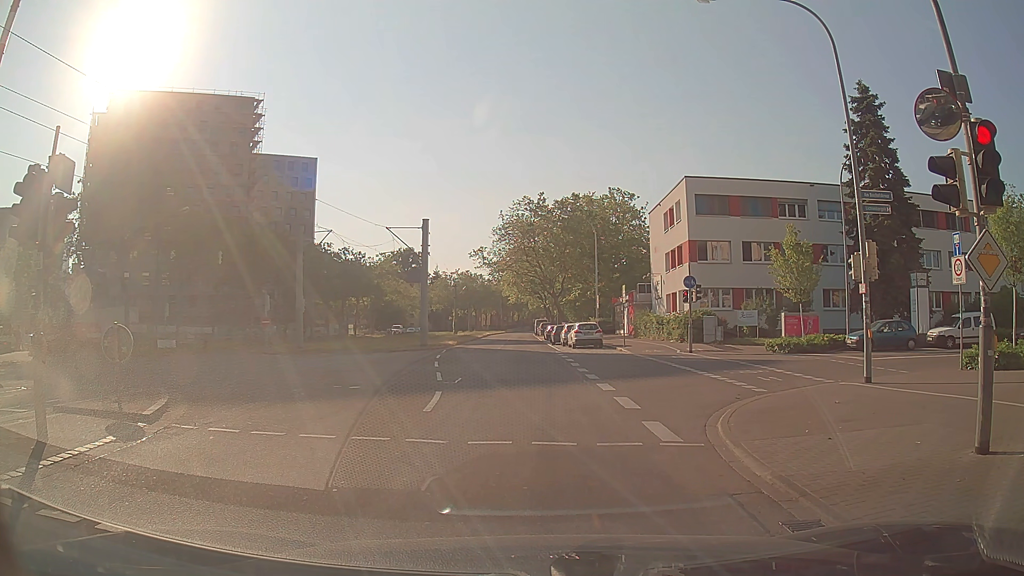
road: tertiary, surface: asphalt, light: Day
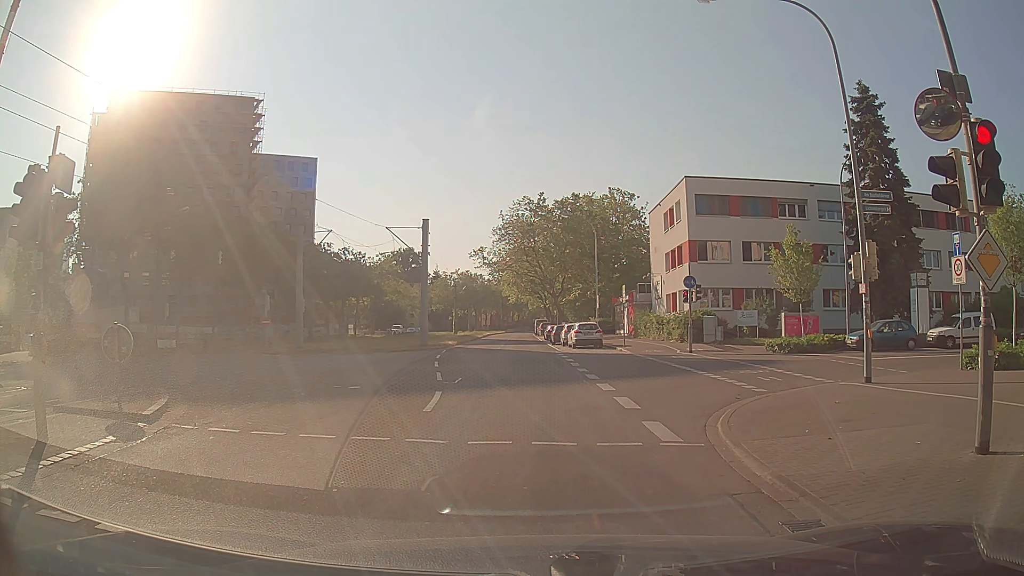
(0.0, 0.0) m; 0°
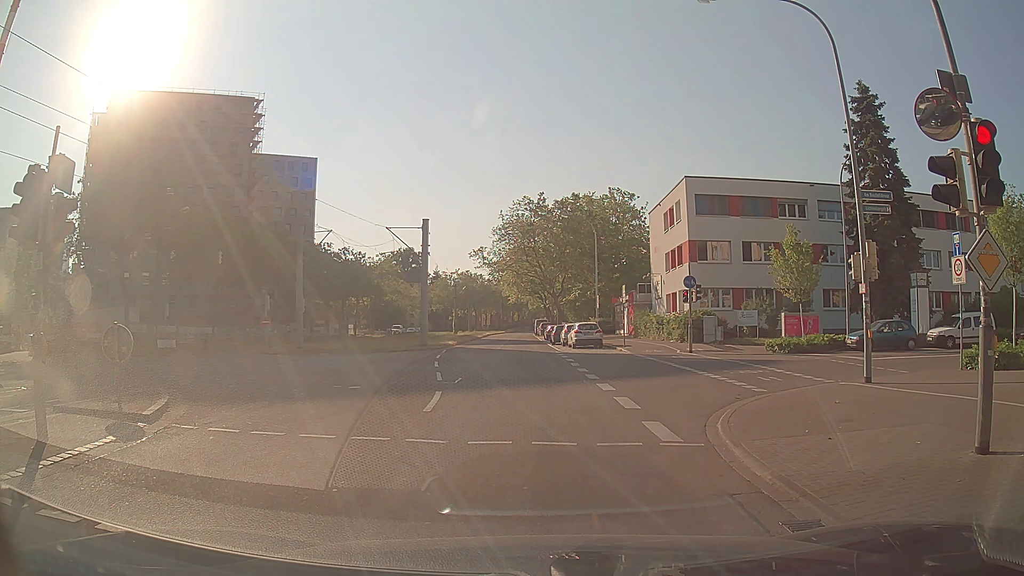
(0.0, 0.0) m; 0°
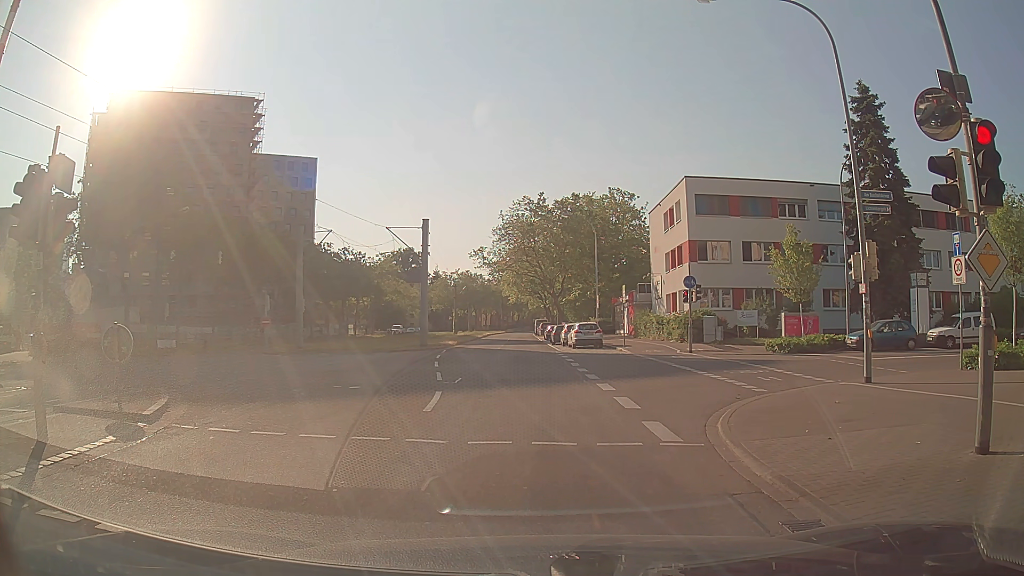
(0.0, 0.0) m; 0°
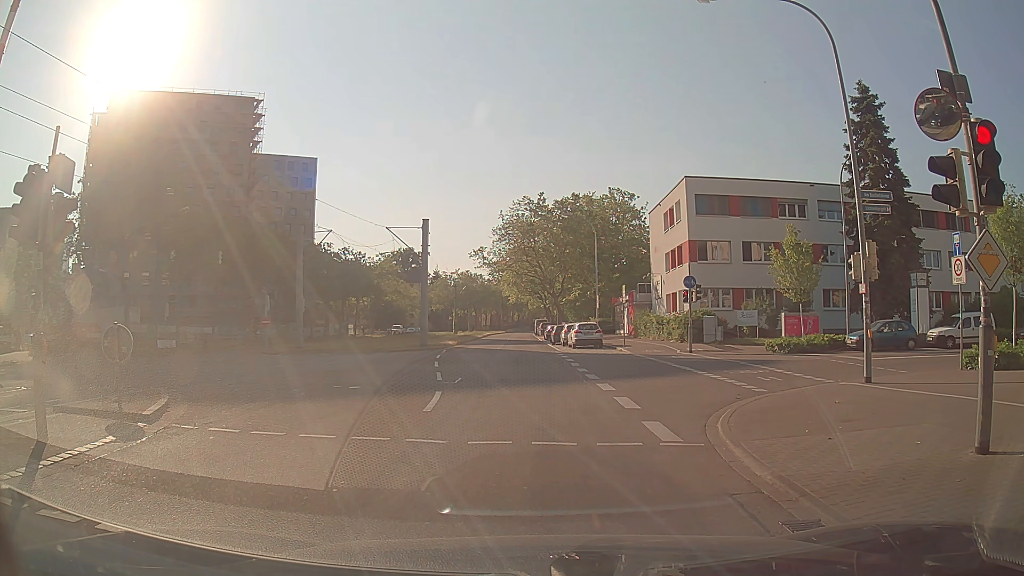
(0.0, 0.0) m; 0°
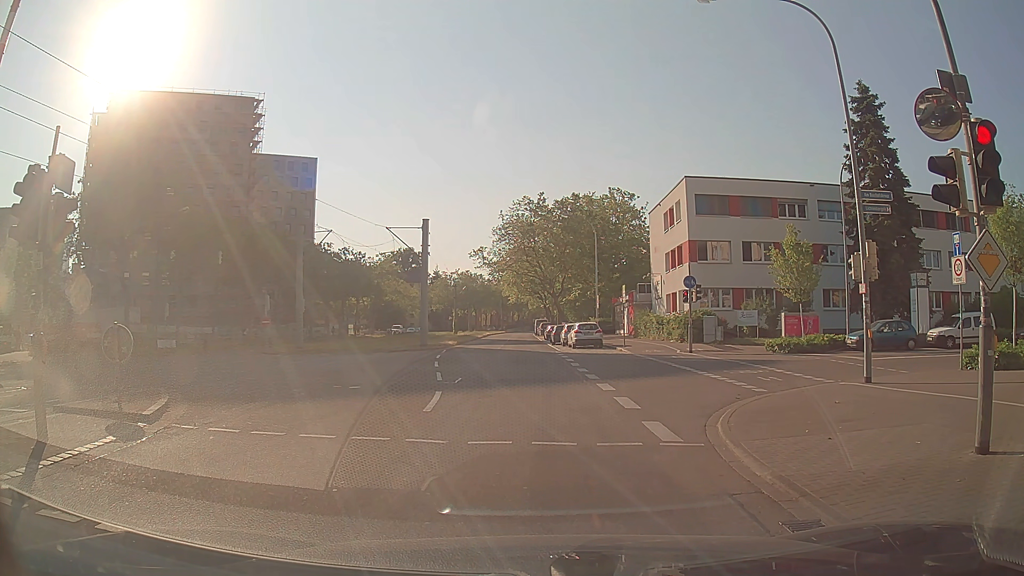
(0.0, 0.0) m; 0°
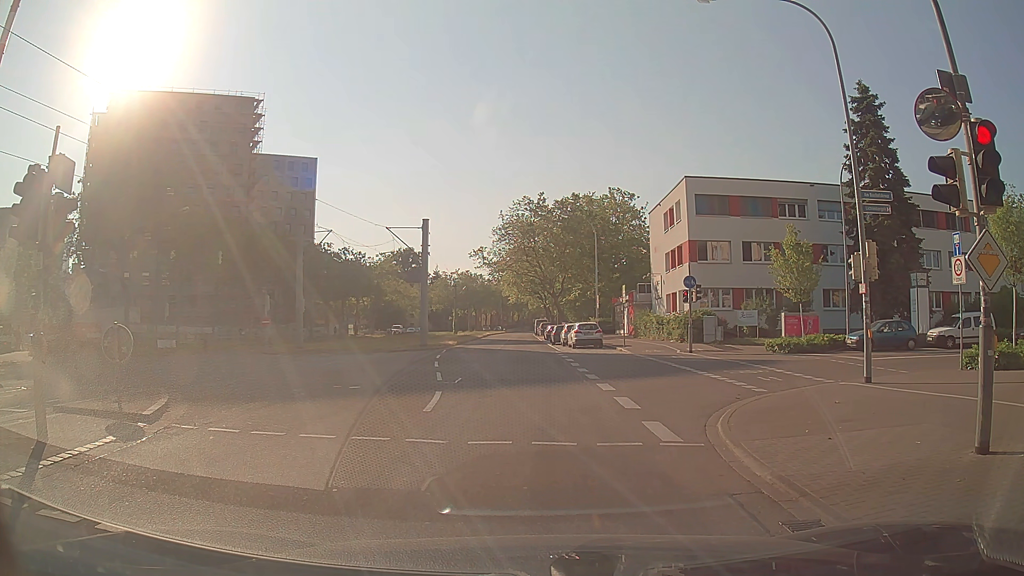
(0.0, 0.0) m; 0°
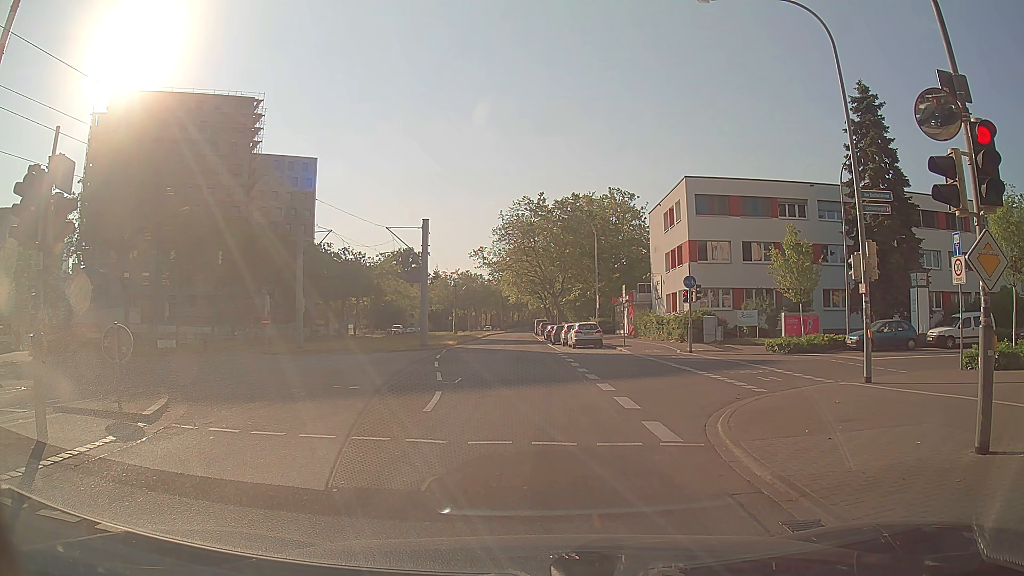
(0.0, 0.0) m; 0°
